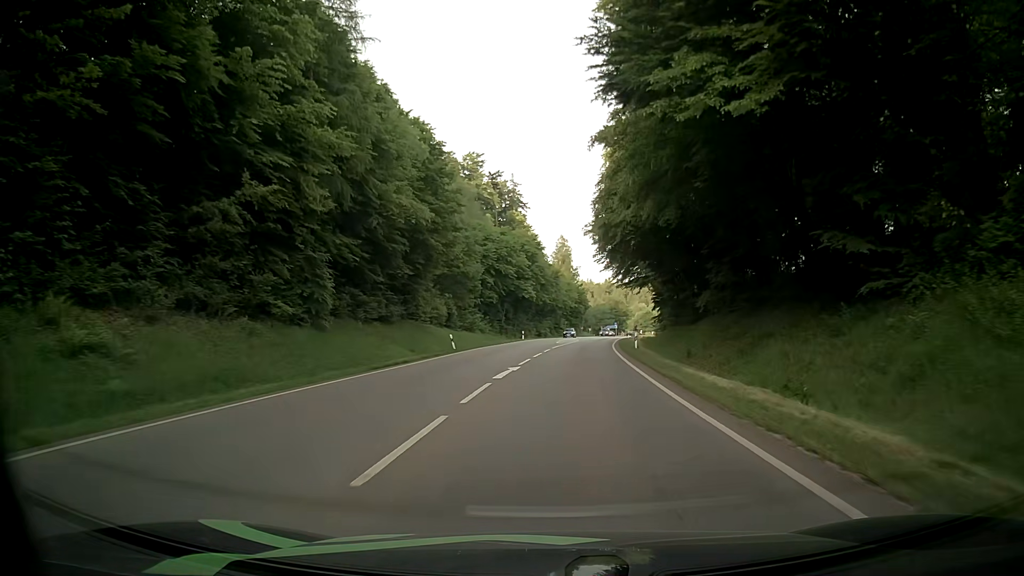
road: secondary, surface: asphalt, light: Day
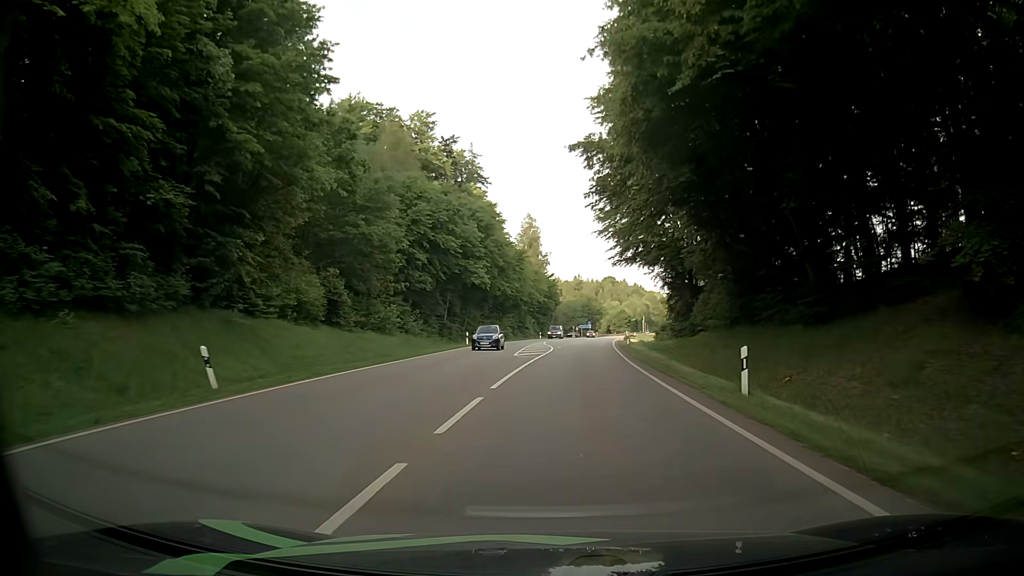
(+0.4, +27.3) m; +2°
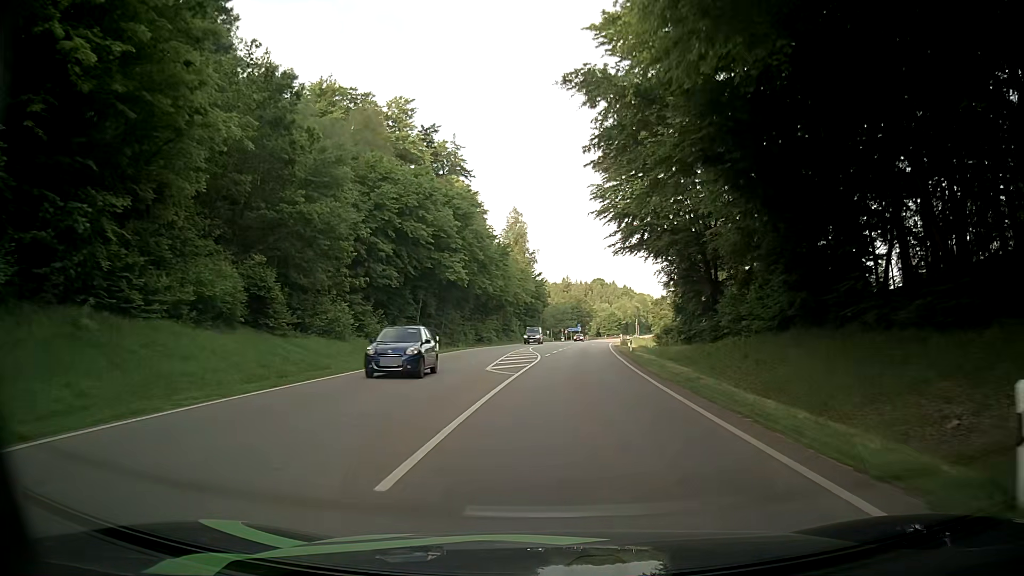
(0.0, +9.0) m; +1°
